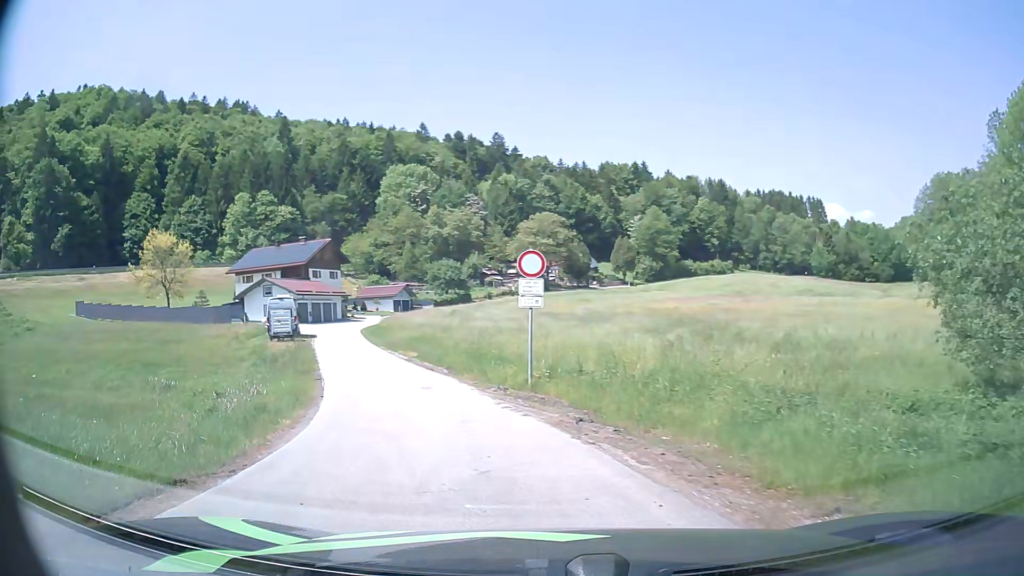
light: Day
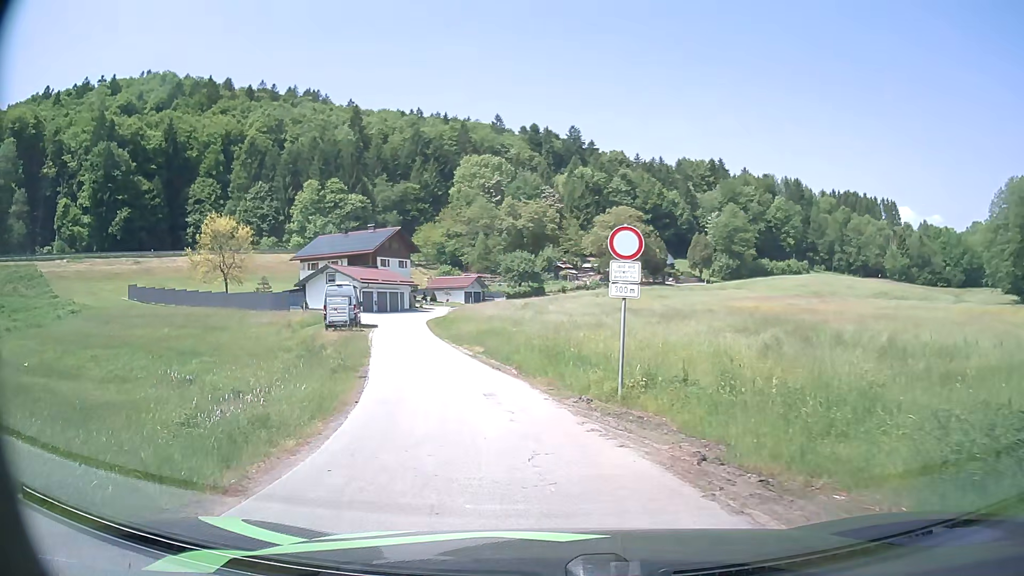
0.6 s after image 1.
(-0.2, +3.0) m; -6°
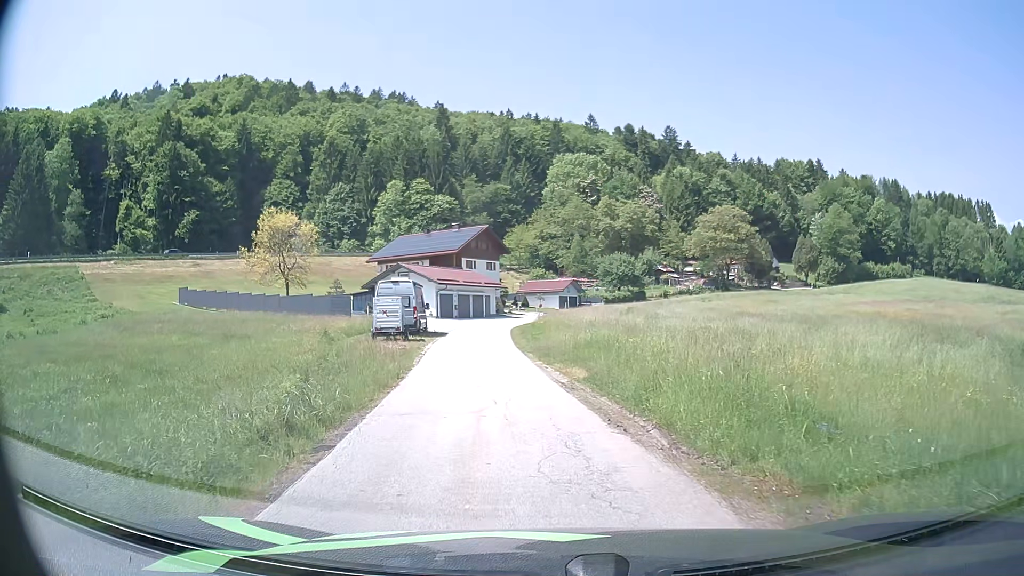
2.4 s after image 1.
(-0.6, +9.2) m; -7°
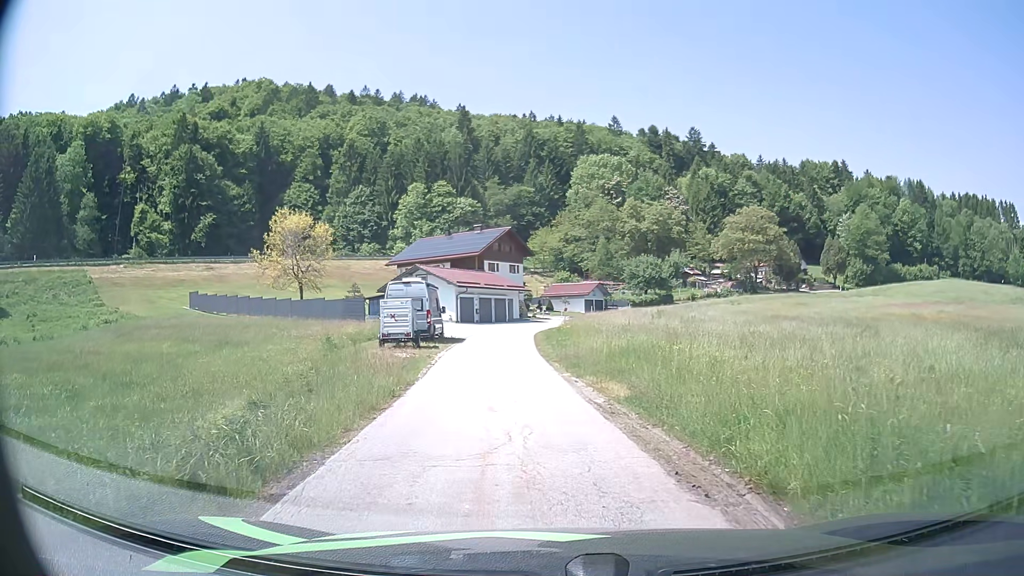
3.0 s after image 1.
(-0.1, +3.0) m; -2°
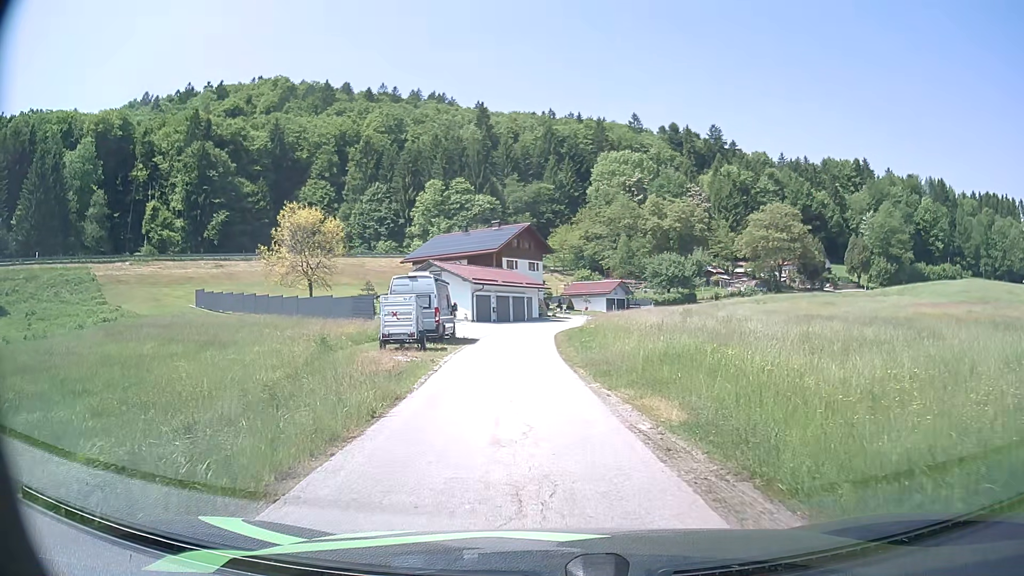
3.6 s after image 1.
(-0.1, +3.0) m; -2°
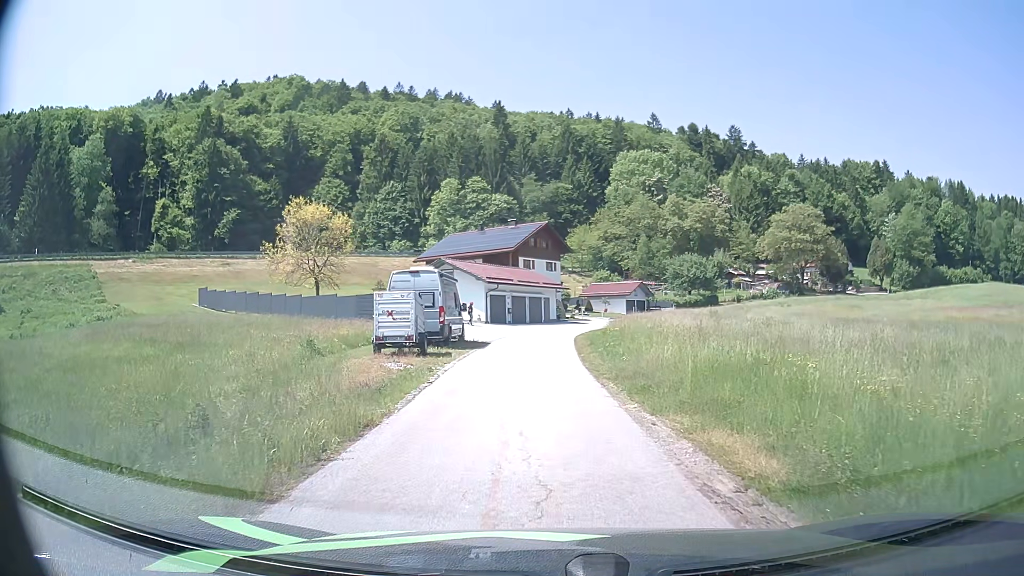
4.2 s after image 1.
(0.0, +3.1) m; -2°
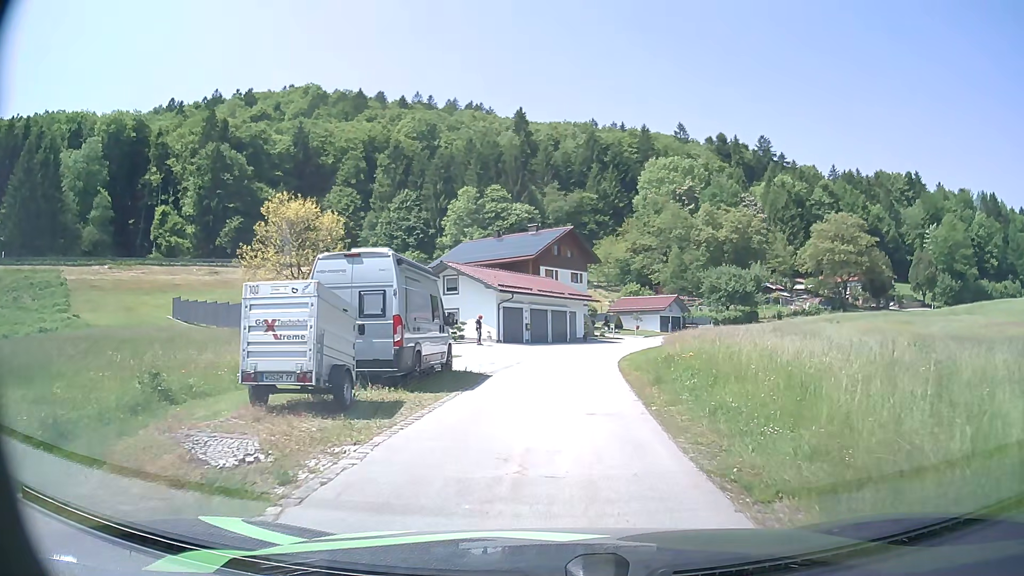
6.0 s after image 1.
(-0.2, +10.0) m; -1°
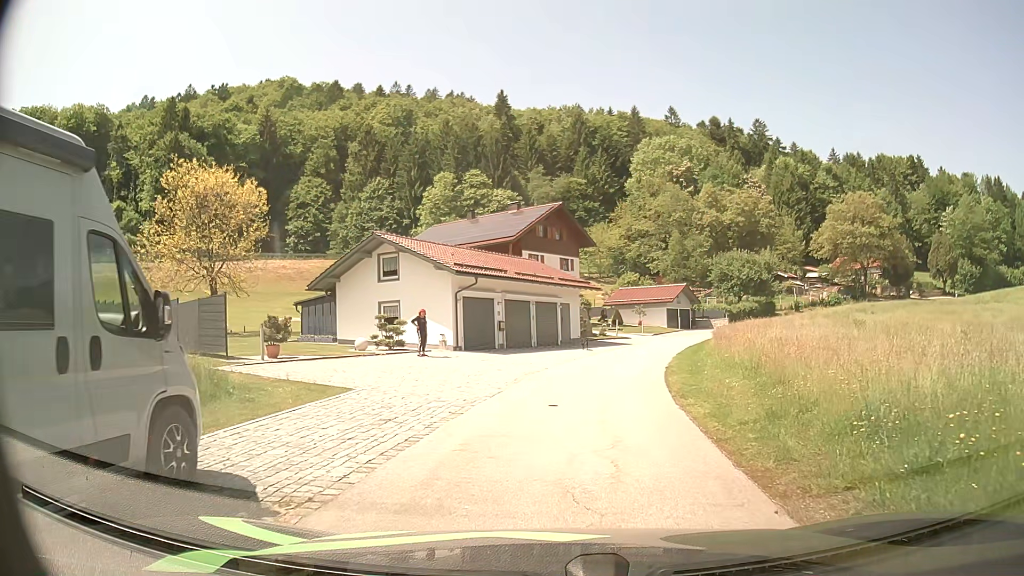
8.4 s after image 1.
(+0.1, +13.1) m; +1°
